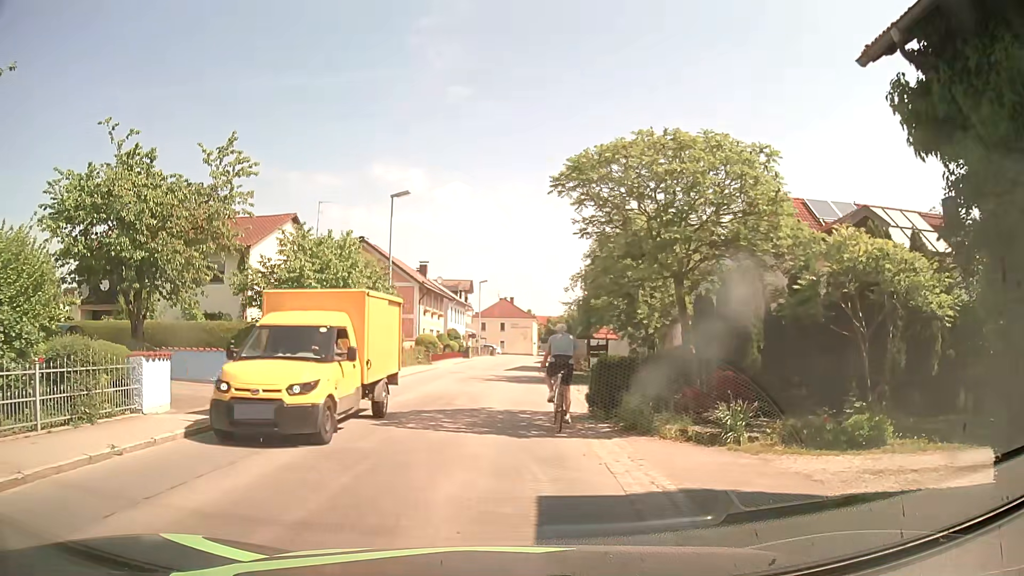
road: tertiary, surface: asphalt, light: Day
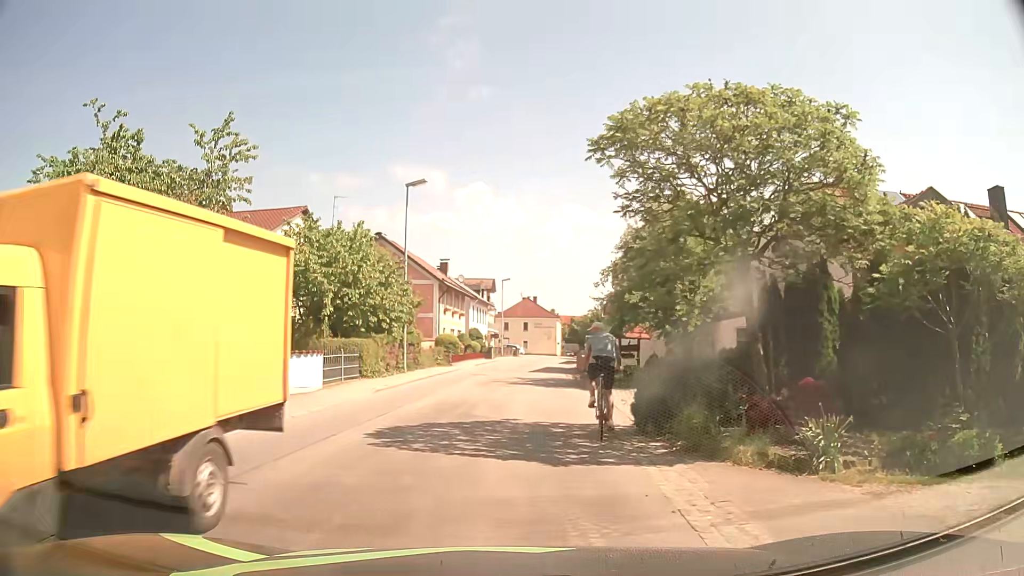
(-0.1, +2.4) m; -3°
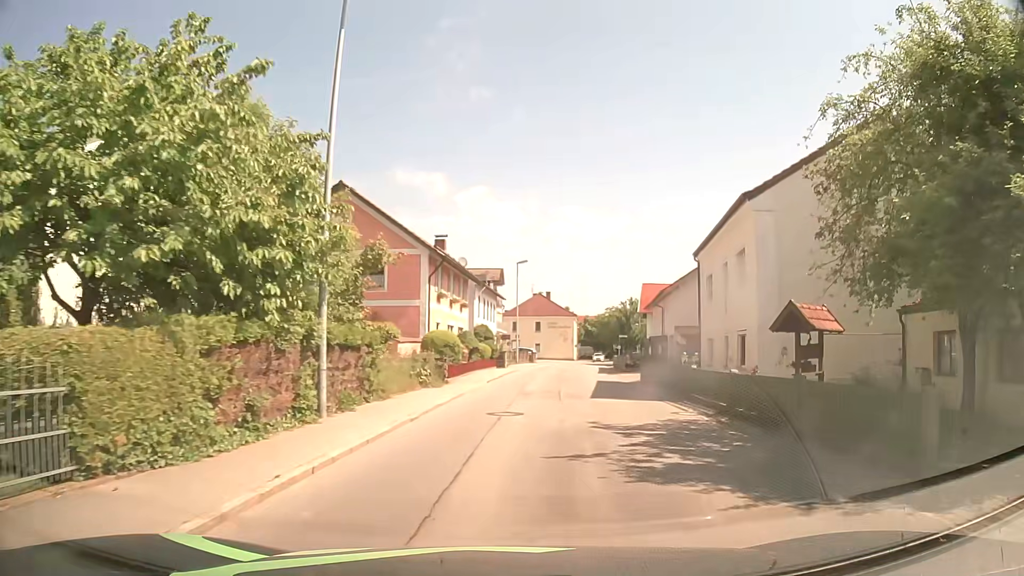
(-1.2, +17.7) m; 0°
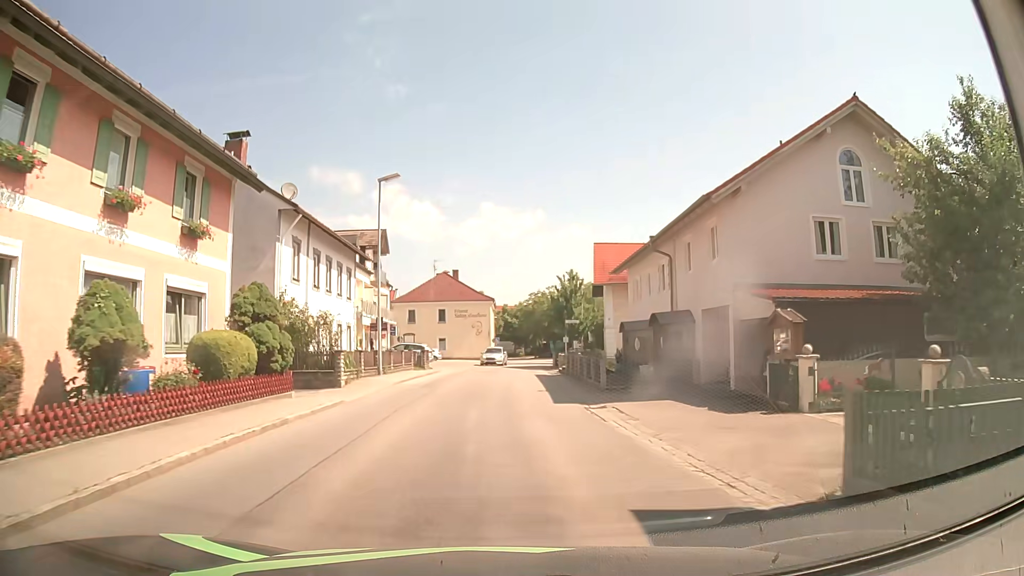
(+2.6, +26.4) m; +8°
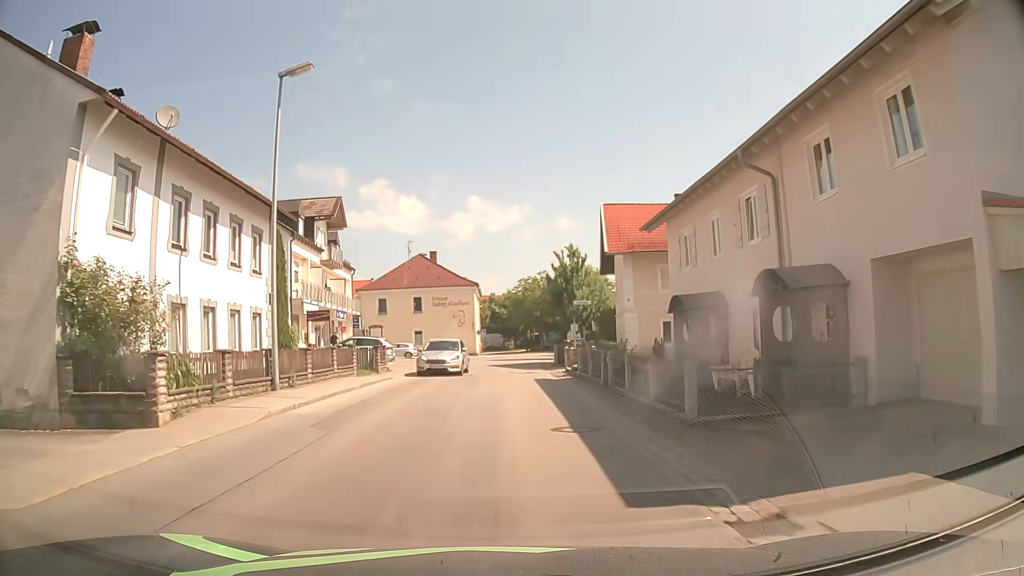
(+0.1, +11.4) m; +1°
(0, +10) (0, +20) (0, +30) (0, +40) (+1, +50) (+2, +60) (+3, +70) (+3, +80) (+2, +90) (+1, +100) m
